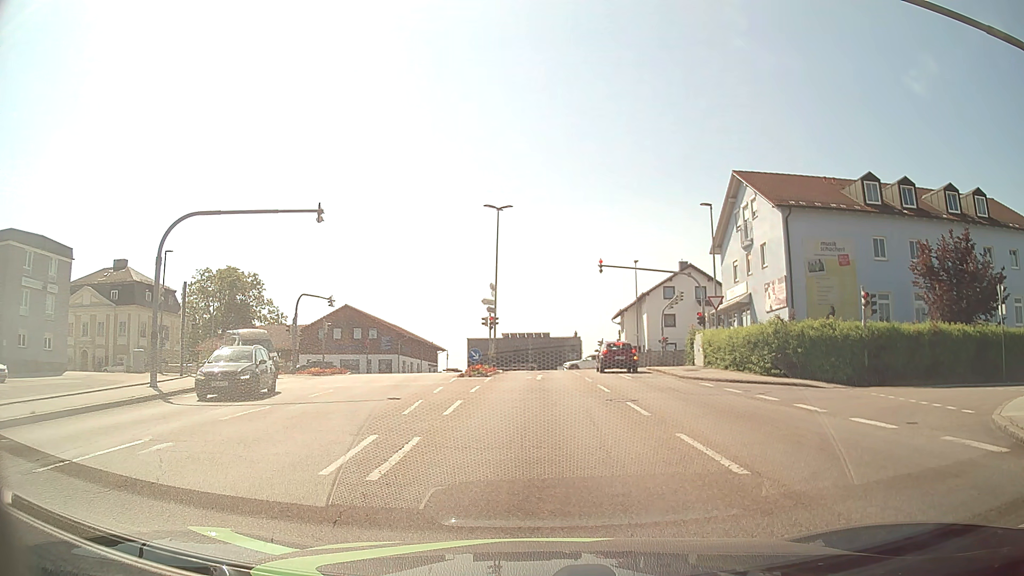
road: tertiary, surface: asphalt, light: Day
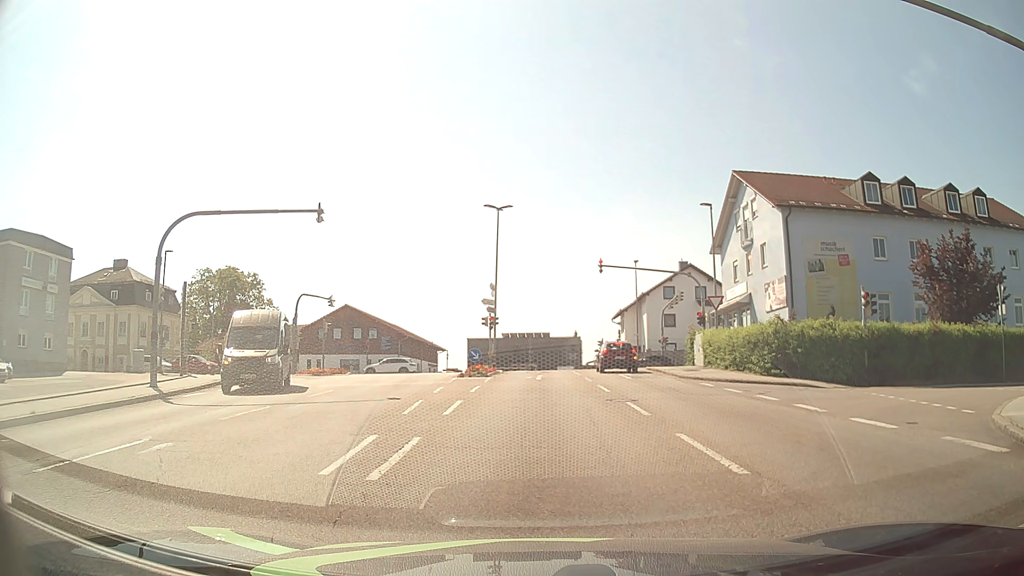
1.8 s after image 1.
(0.0, 0.0) m; 0°
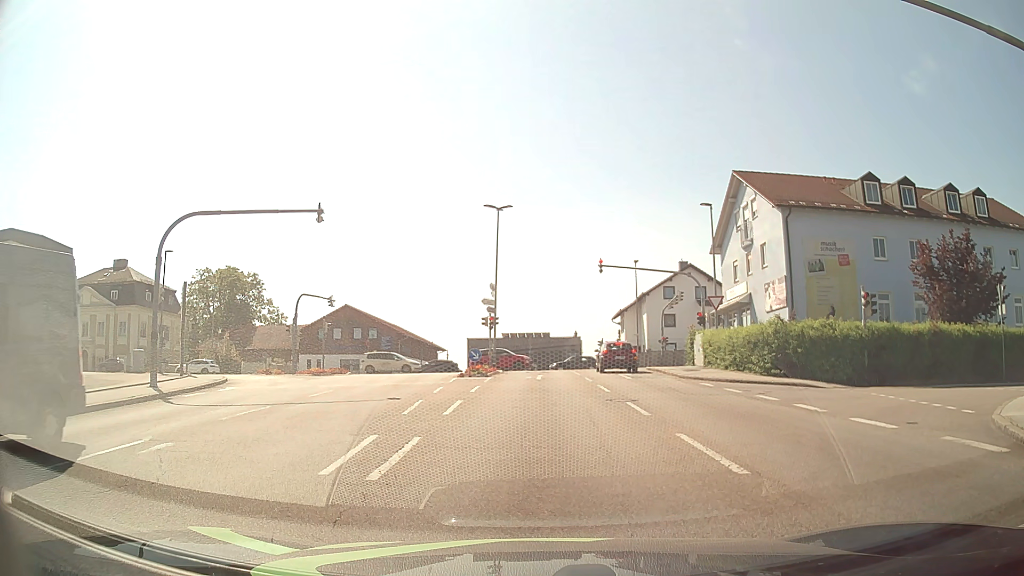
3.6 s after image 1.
(0.0, 0.0) m; 0°
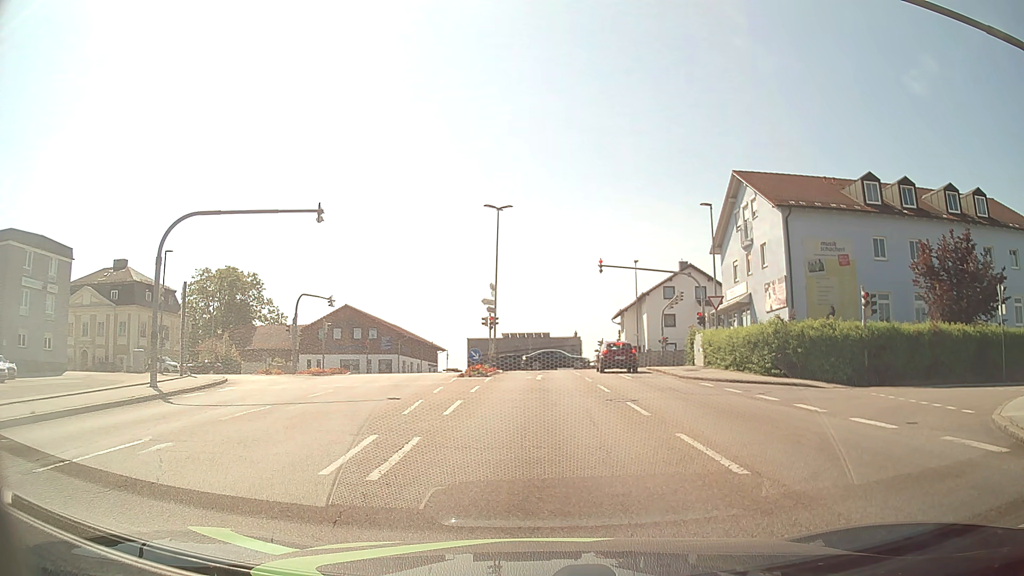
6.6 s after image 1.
(0.0, 0.0) m; 0°
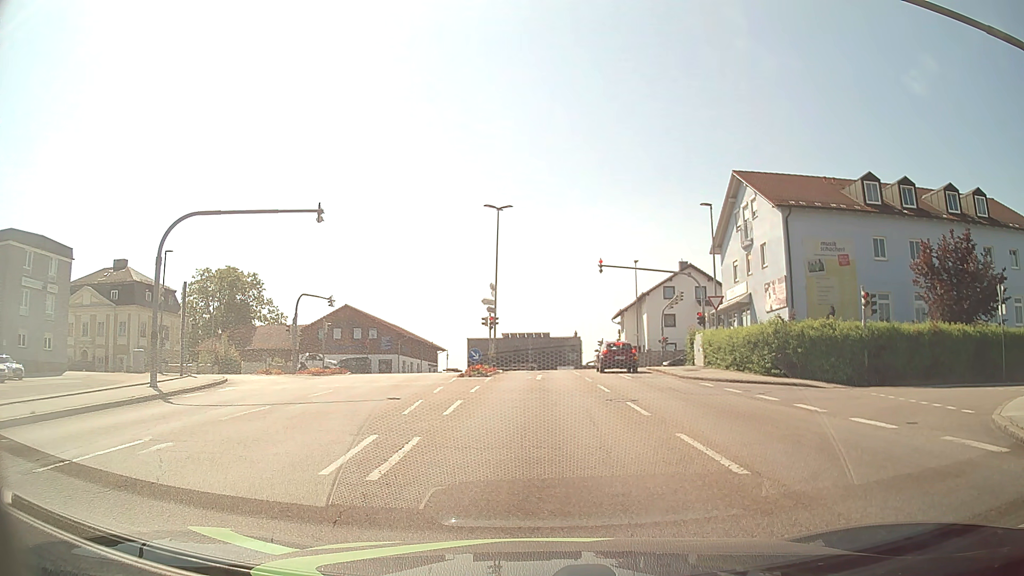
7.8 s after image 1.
(0.0, 0.0) m; 0°
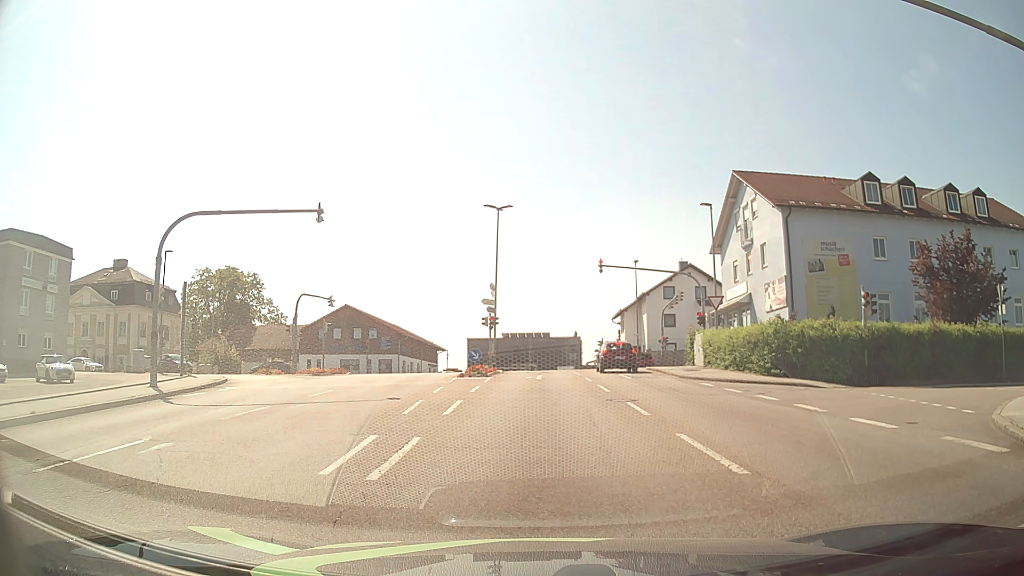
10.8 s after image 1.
(0.0, 0.0) m; 0°
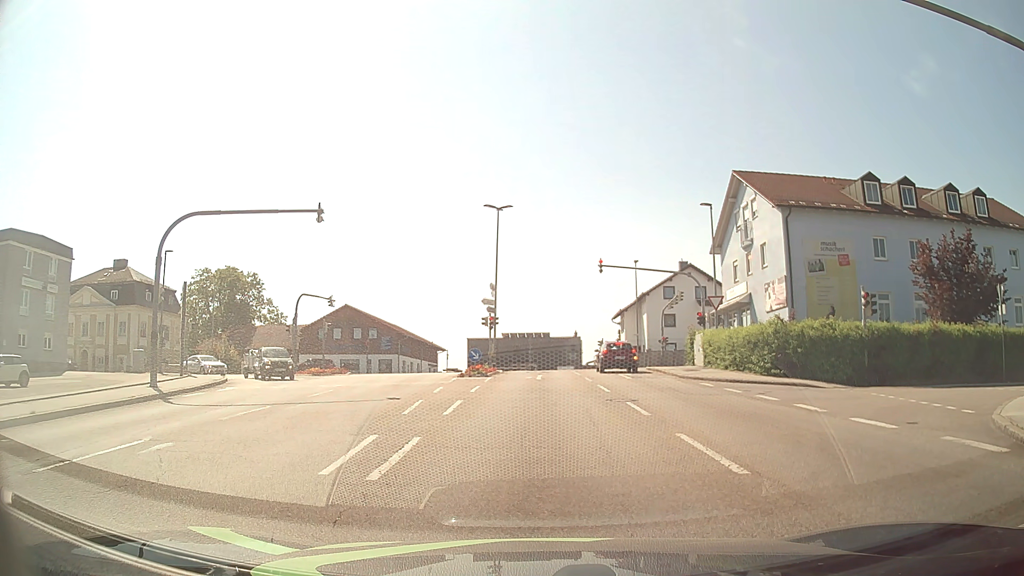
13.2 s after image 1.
(0.0, 0.0) m; 0°
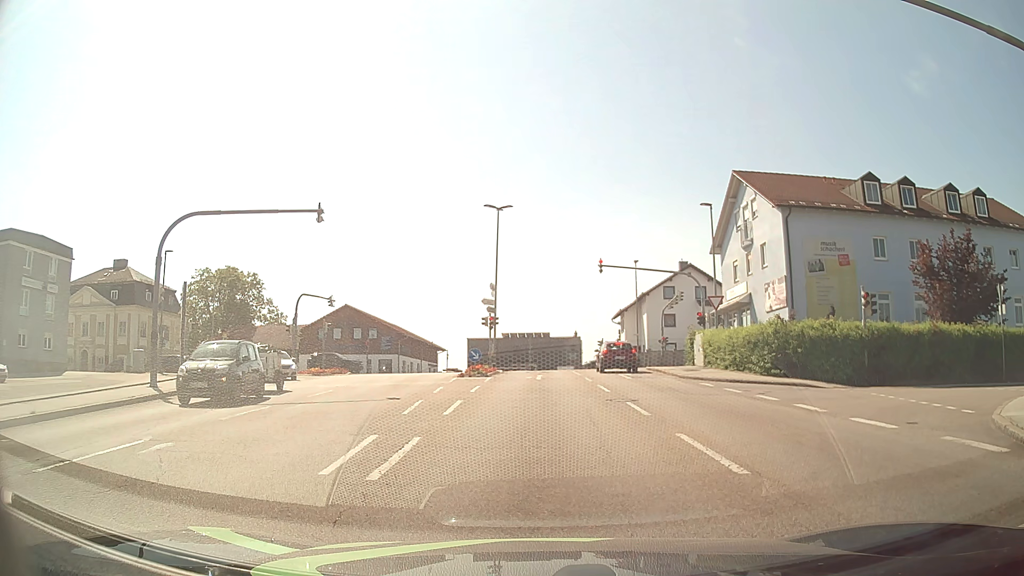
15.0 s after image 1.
(0.0, 0.0) m; 0°
